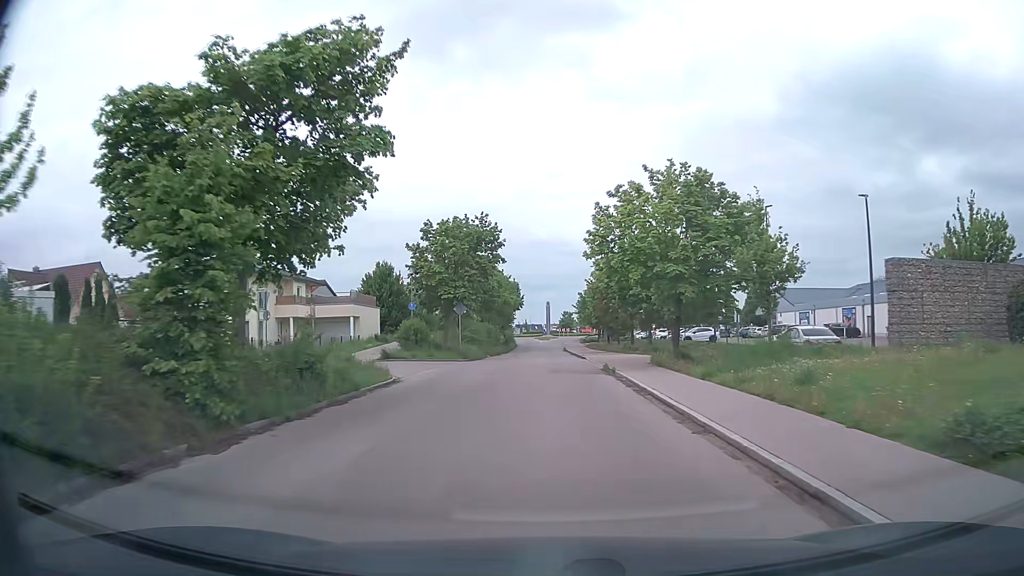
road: residential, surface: asphalt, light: Day
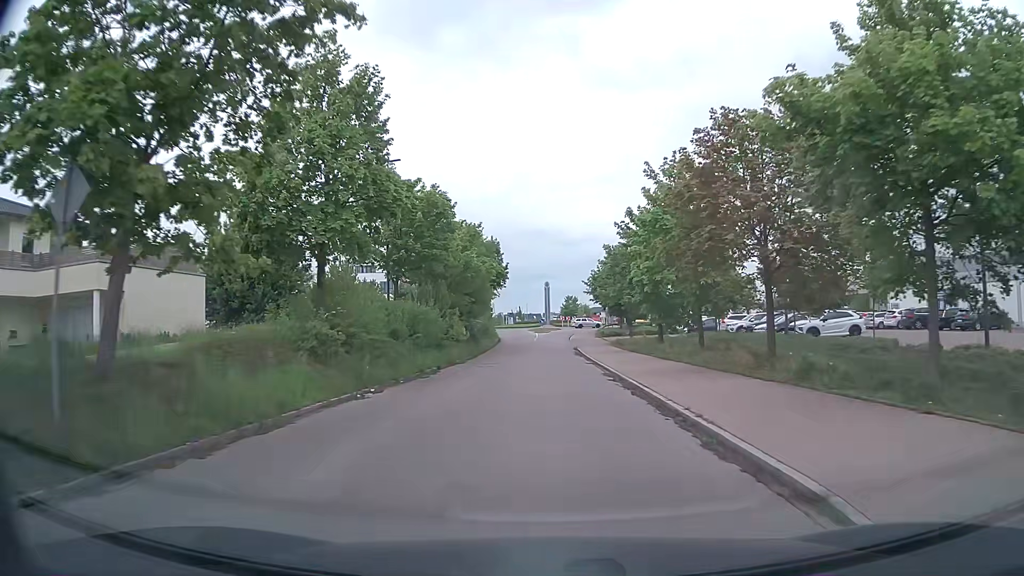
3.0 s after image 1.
(+0.2, +33.3) m; 0°
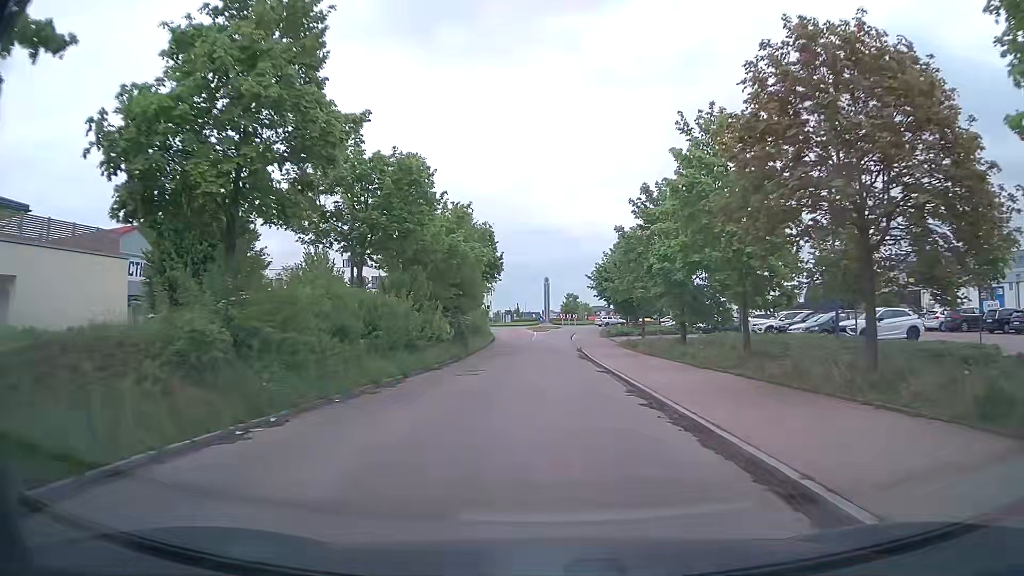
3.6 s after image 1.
(0.0, +6.6) m; +1°
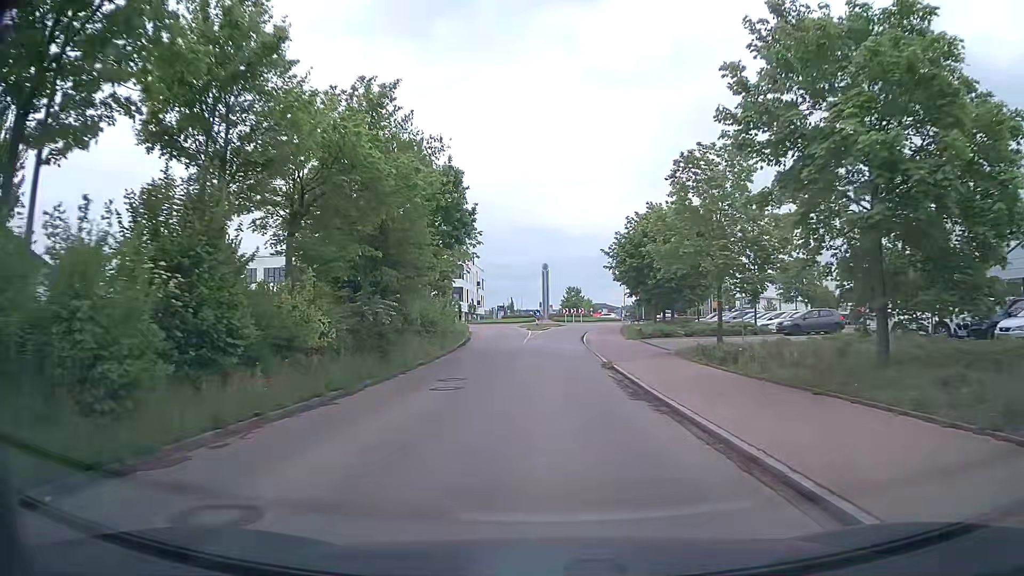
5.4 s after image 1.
(-0.1, +19.4) m; 0°
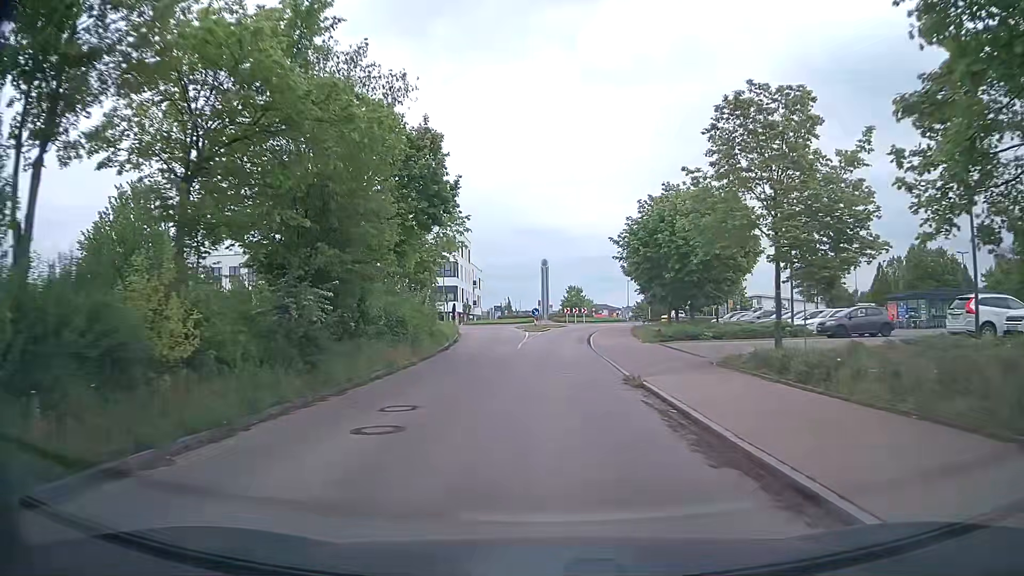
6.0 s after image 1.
(0.0, +6.3) m; 0°
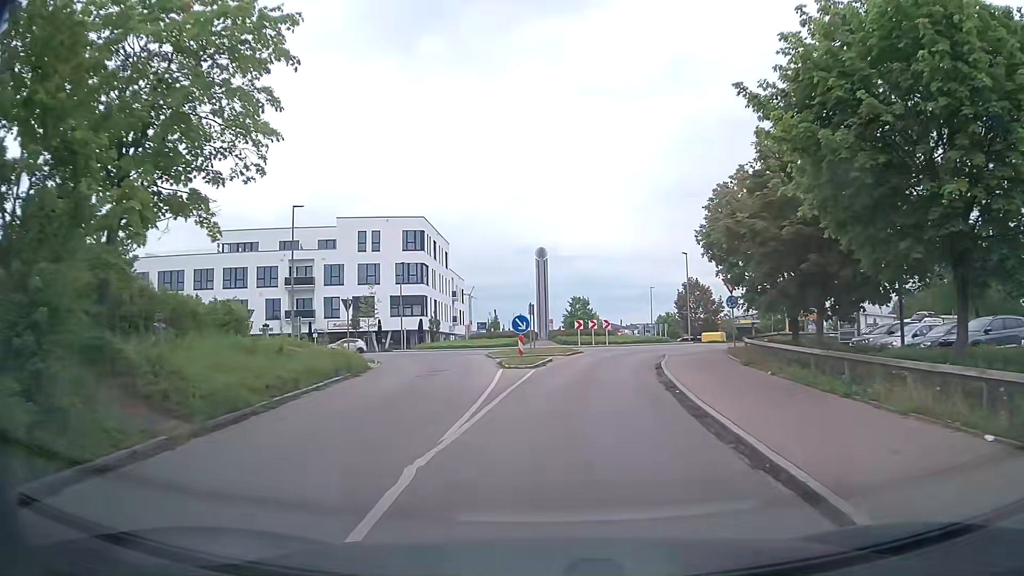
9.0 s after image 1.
(+0.1, +26.3) m; +1°
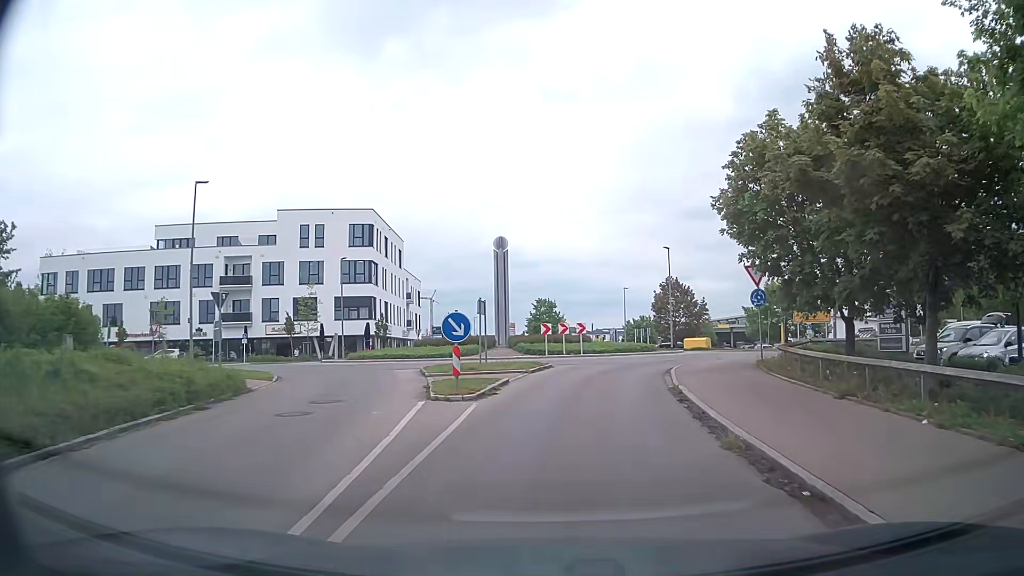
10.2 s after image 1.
(0.0, +8.3) m; +2°
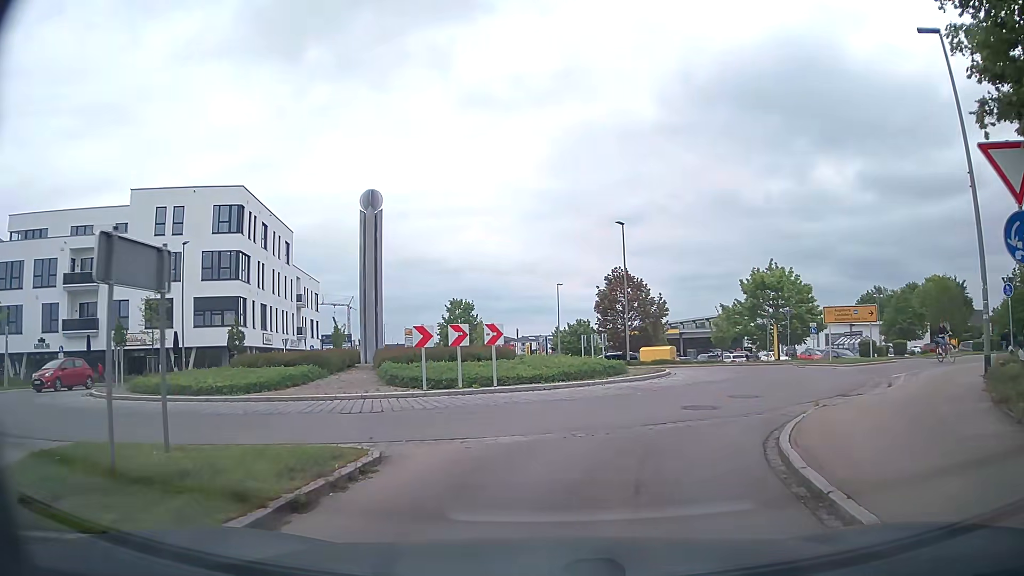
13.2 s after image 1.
(+1.1, +15.8) m; +7°
(+1, +10) (+6, +19) (+9, +28) (+5, +37) (-2, +45) (-6, +54) (-9, +63) (-12, +73) (-15, +83) (-17, +92) m
